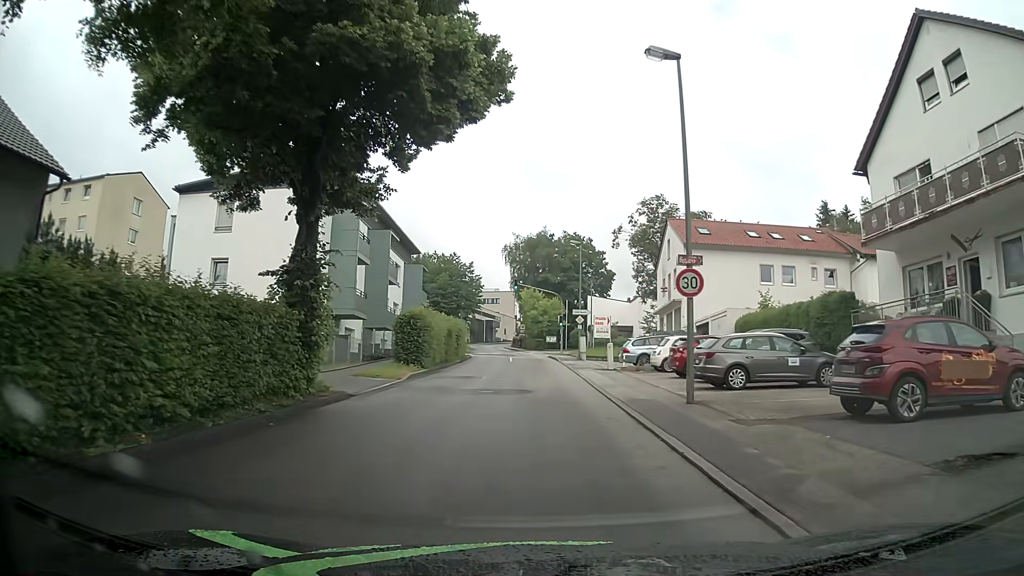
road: unclassified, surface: asphalt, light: Day
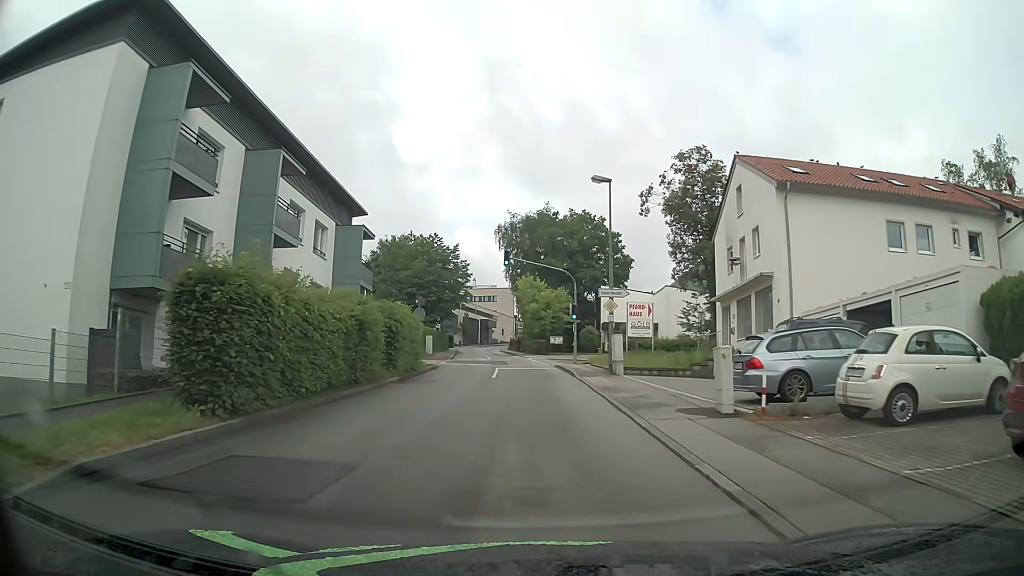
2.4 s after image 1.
(-0.1, +18.4) m; 0°
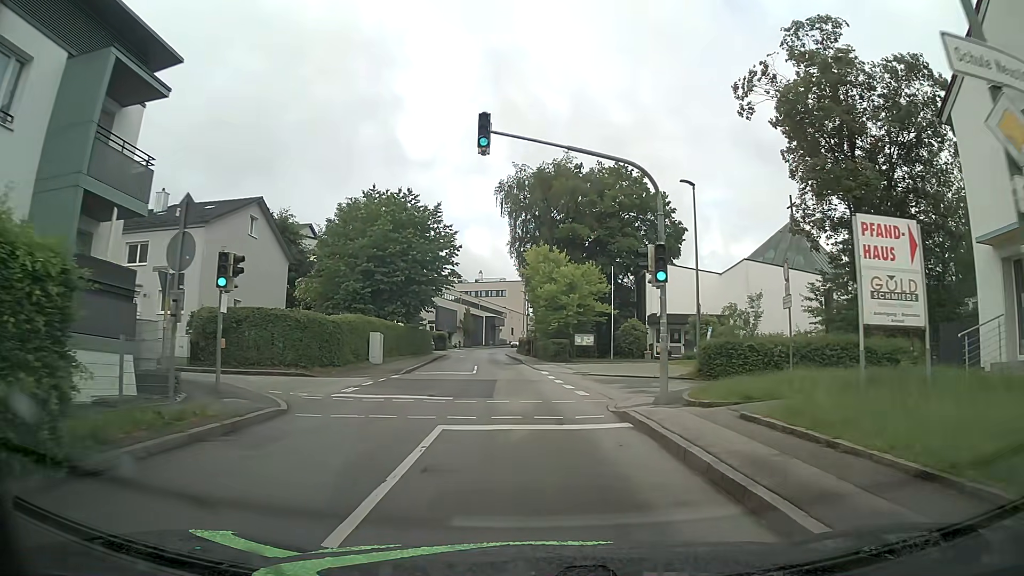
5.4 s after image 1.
(-0.3, +23.1) m; -2°
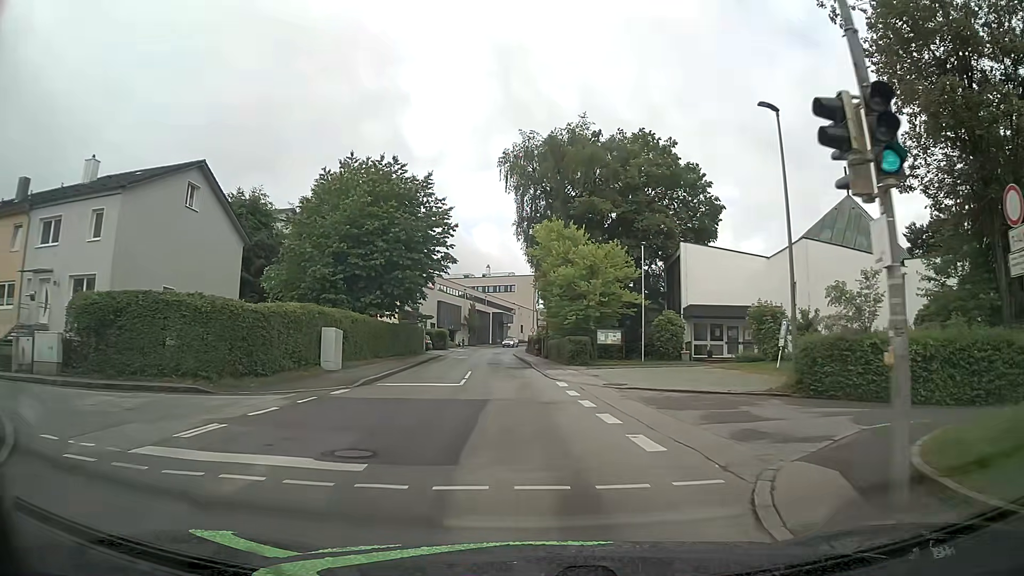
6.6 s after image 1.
(0.0, +9.3) m; 0°
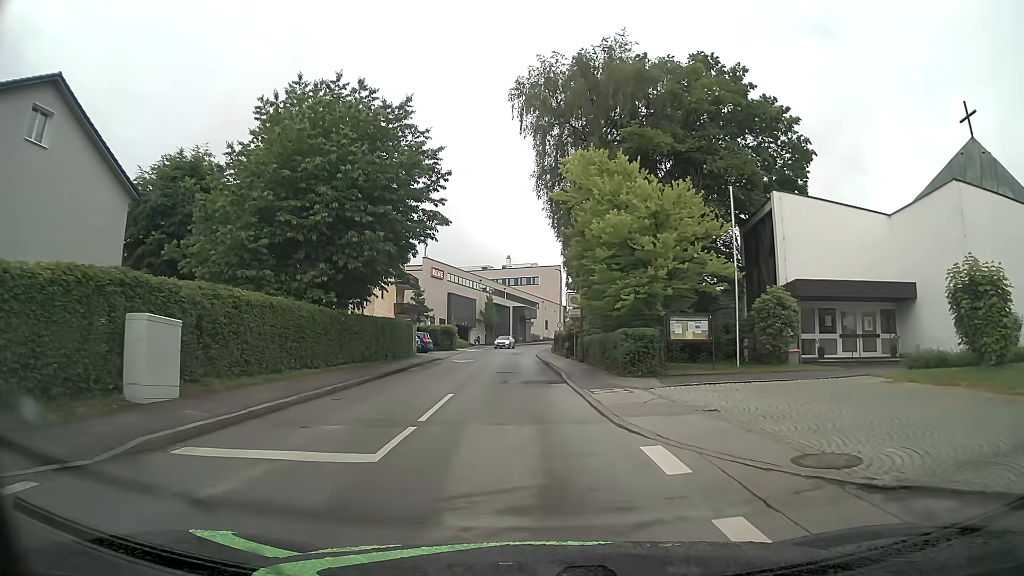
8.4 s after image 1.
(-0.4, +14.0) m; -3°
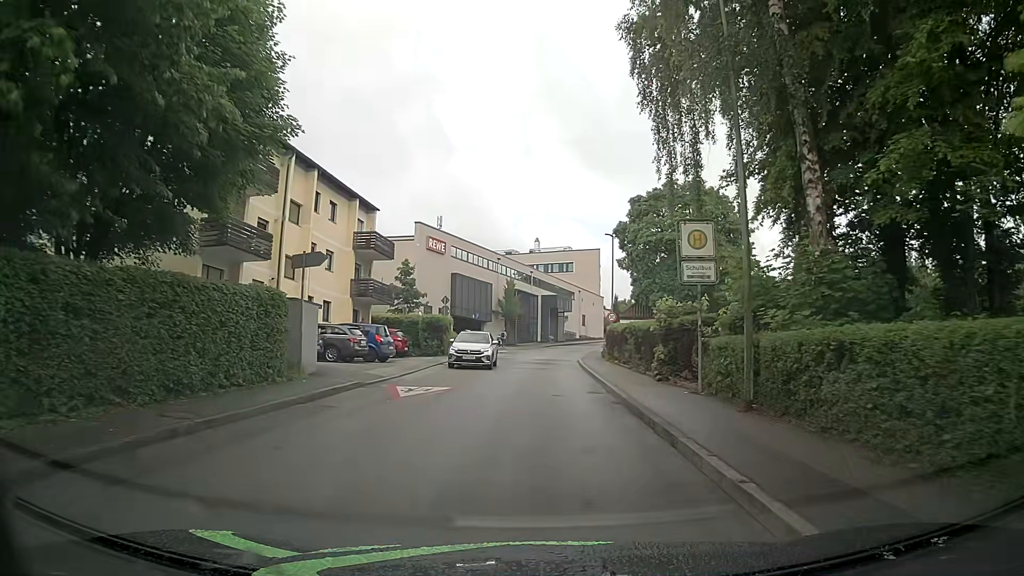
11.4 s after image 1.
(-0.7, +23.3) m; -2°
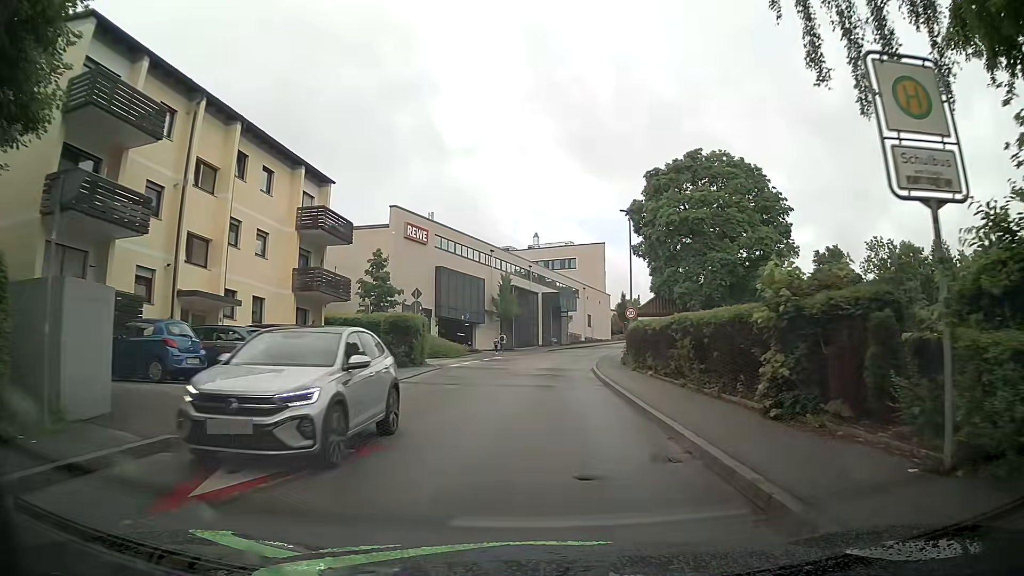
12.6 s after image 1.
(0.0, +9.3) m; 0°
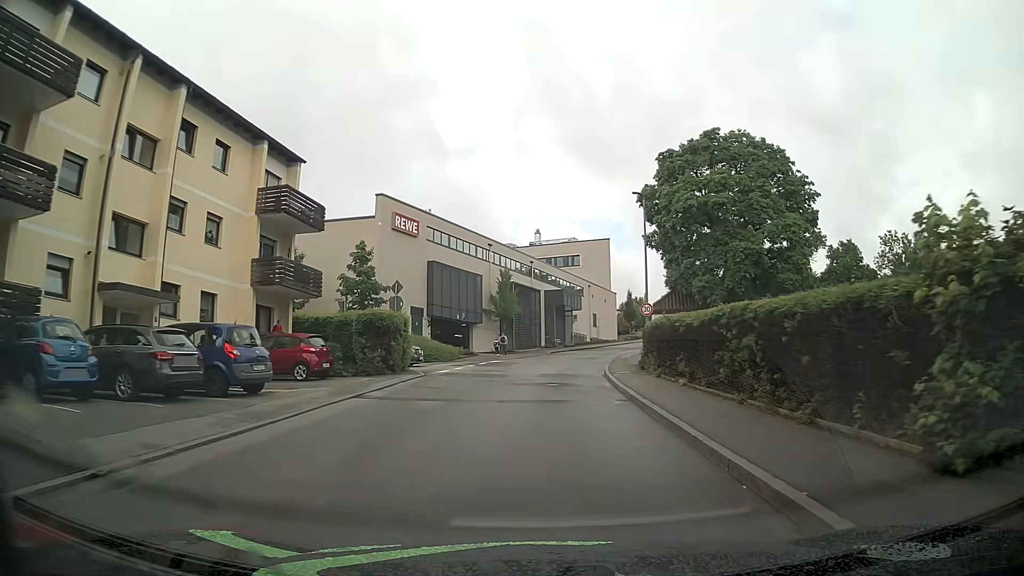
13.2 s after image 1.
(-0.1, +4.7) m; -1°
(0, +10) (0, +20) (+1, +30) (+3, +40) (+5, +50) (+7, +59) (+11, +69) (+14, +78) (+18, +87) (+23, +96) m
